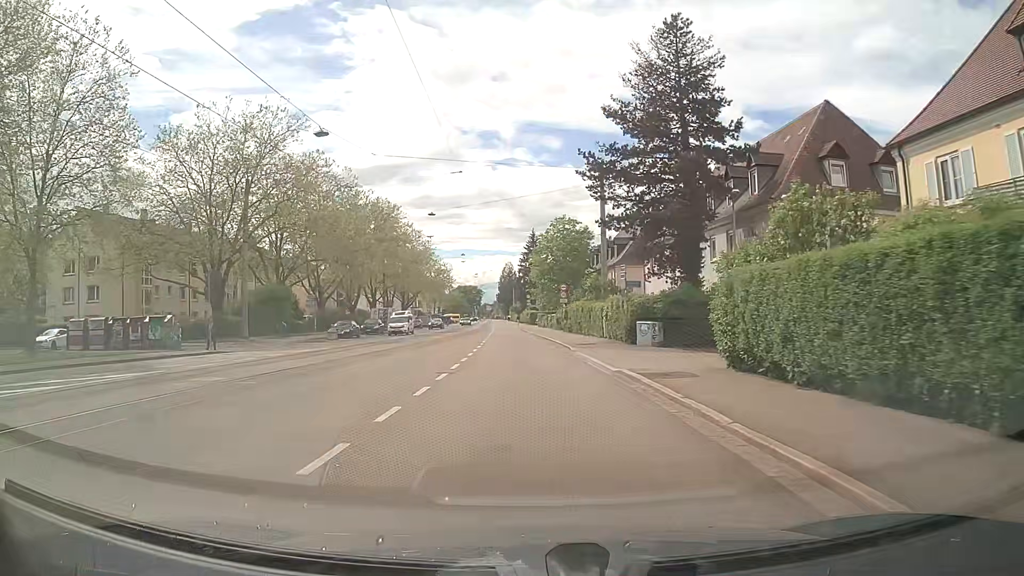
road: tertiary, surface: asphalt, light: Day
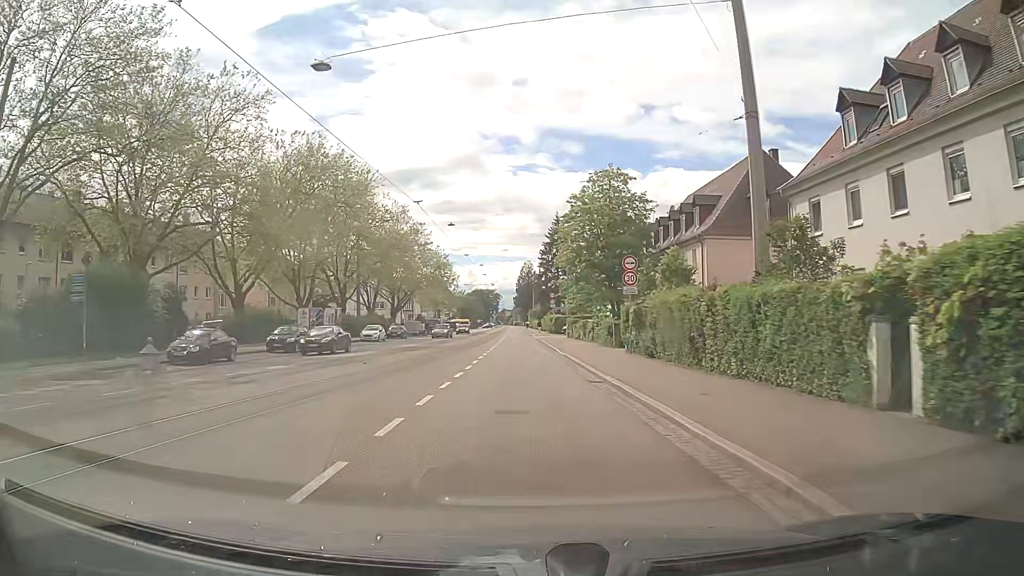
(-0.1, +27.8) m; -2°
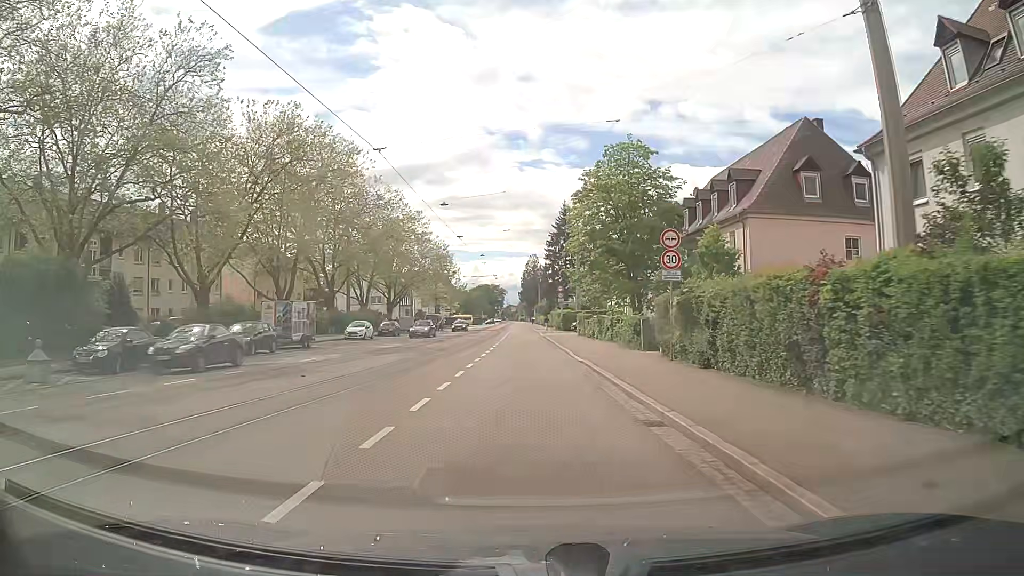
(0.0, +6.9) m; 0°
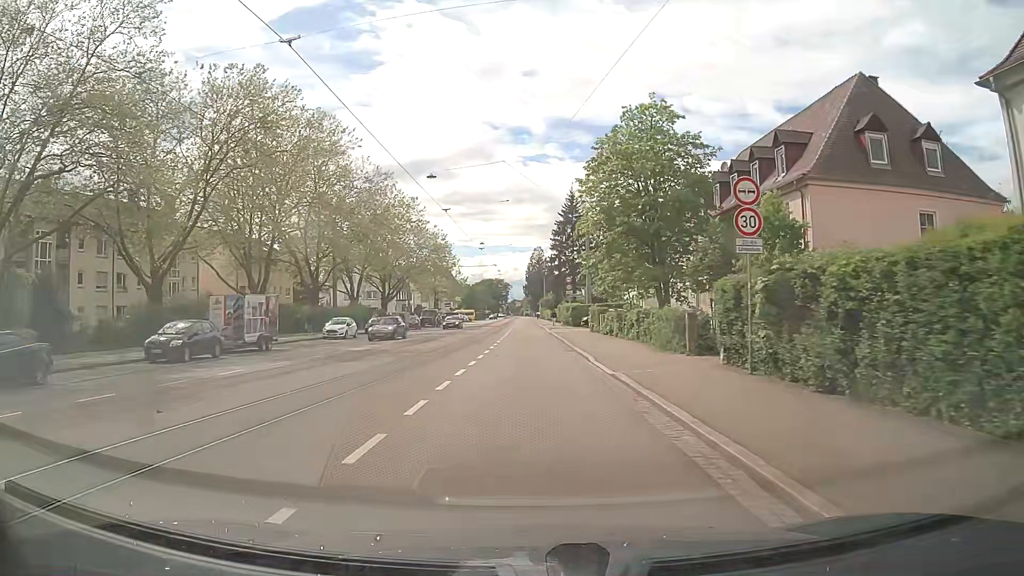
(+0.1, +6.9) m; 0°
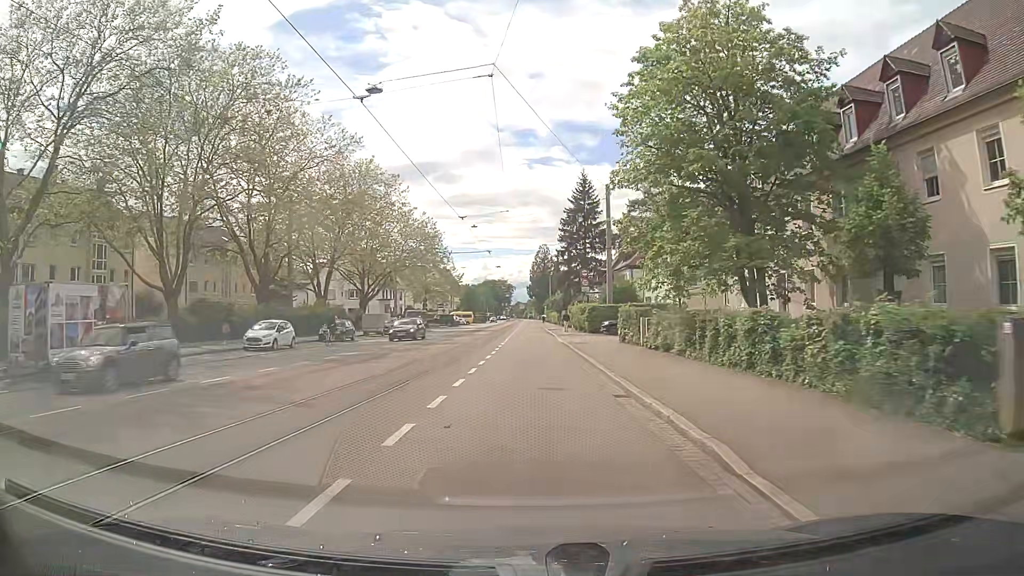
(-0.2, +14.0) m; -1°
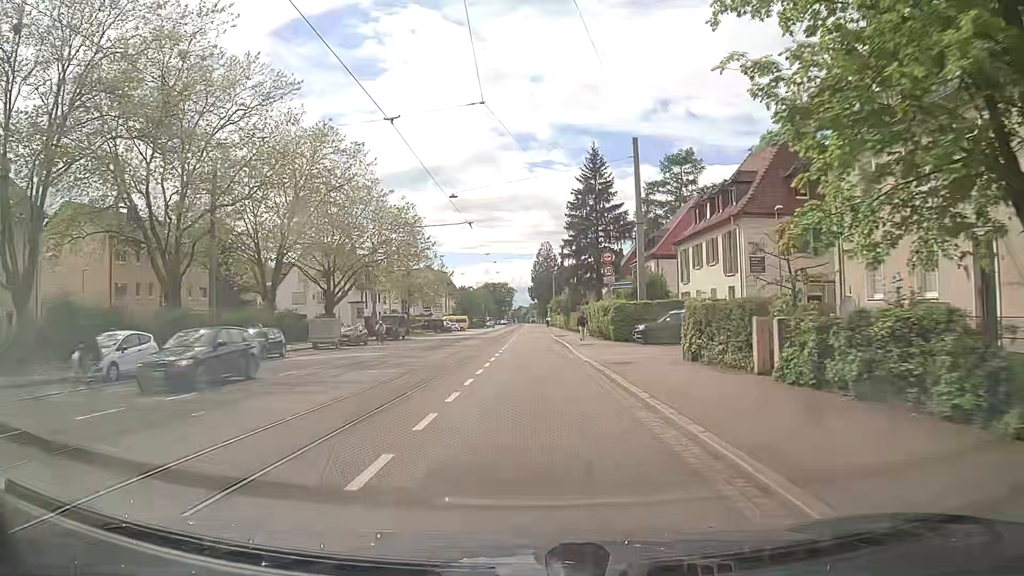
(-0.1, +14.1) m; -1°
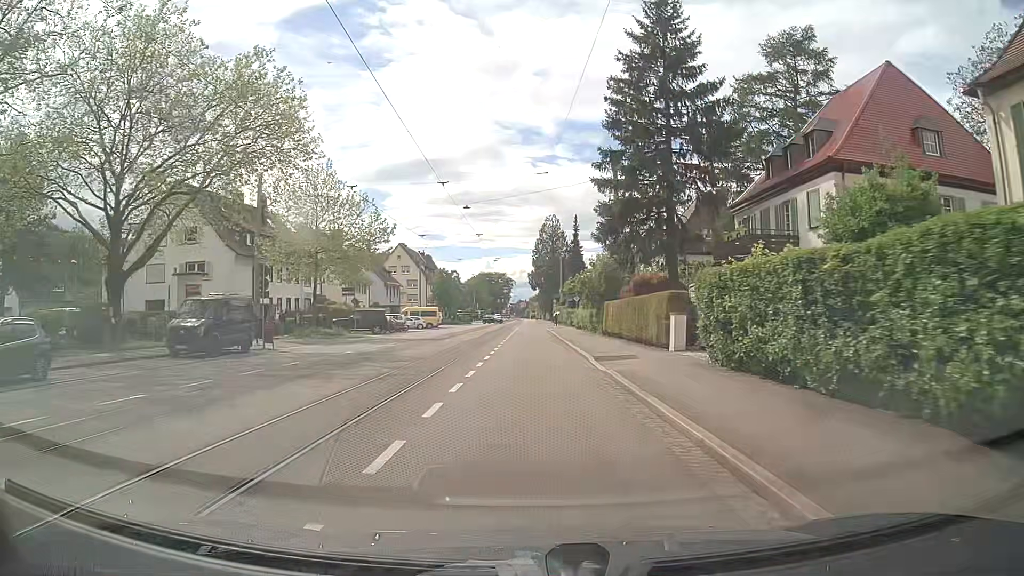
(+0.1, +35.6) m; 0°
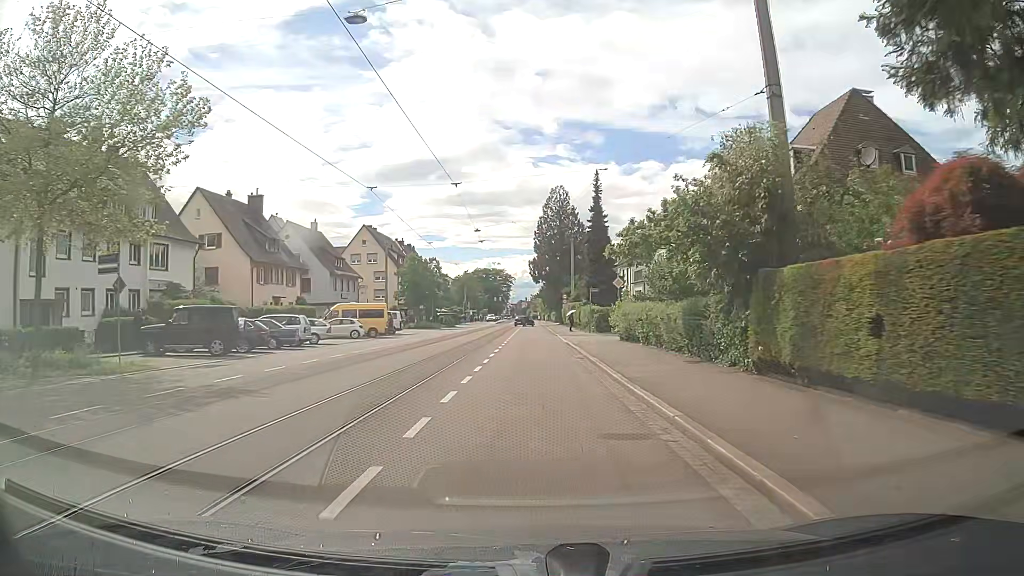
(0.0, +28.6) m; 0°
(0, +10) (0, +20) (0, +30) (0, +40) (0, +50) (0, +60) (0, +70) (0, +80) (0, +90) (0, +100) m
